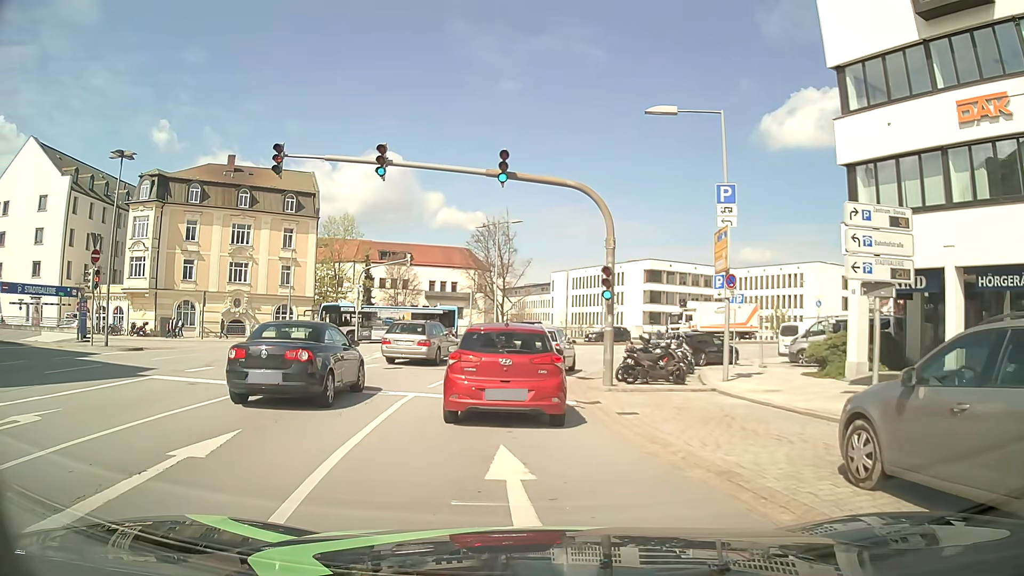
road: primary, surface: asphalt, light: Day
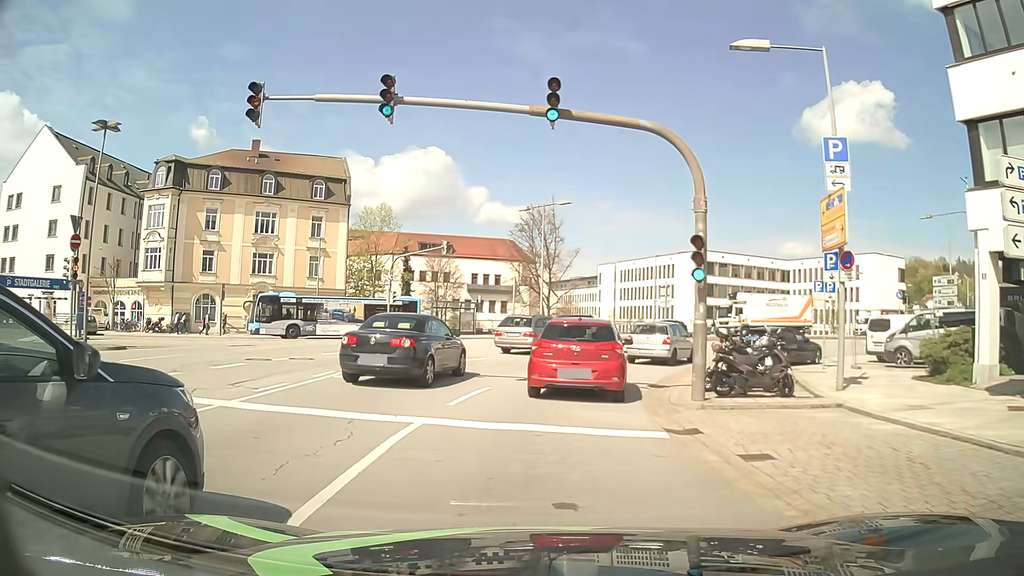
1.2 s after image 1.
(-0.1, +4.8) m; -3°
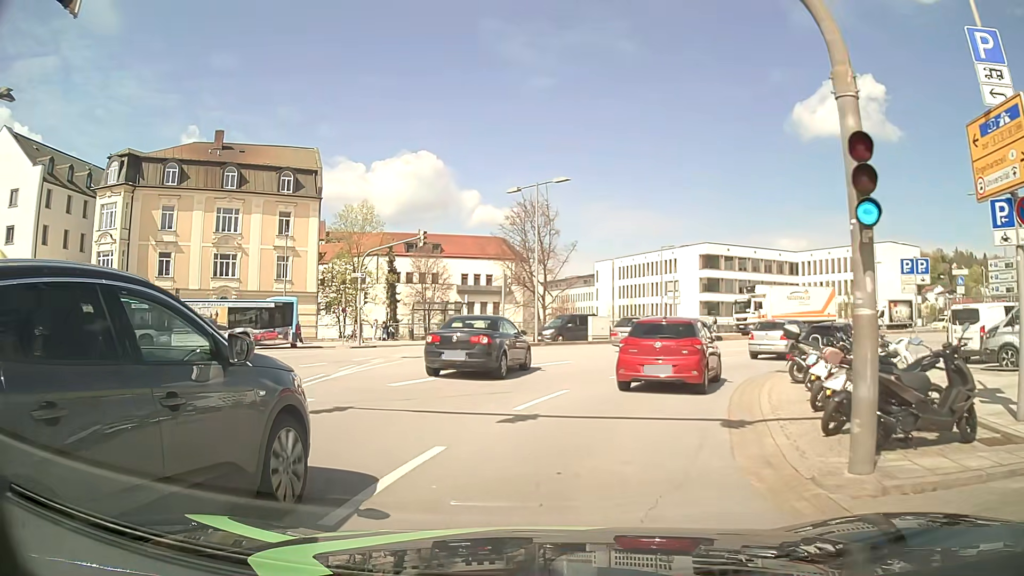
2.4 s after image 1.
(0.0, +6.5) m; 0°
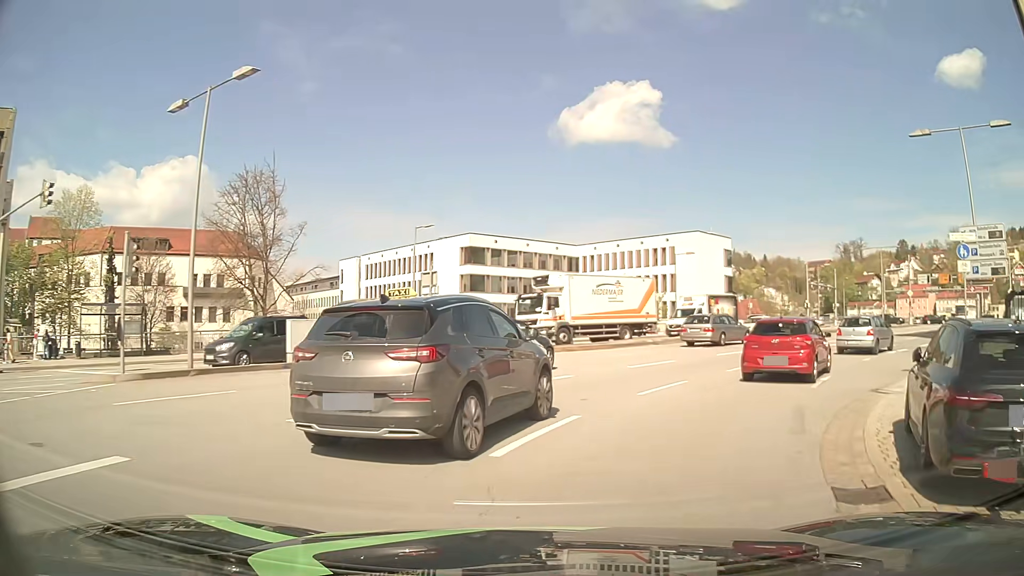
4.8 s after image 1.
(+2.3, +14.9) m; +20°
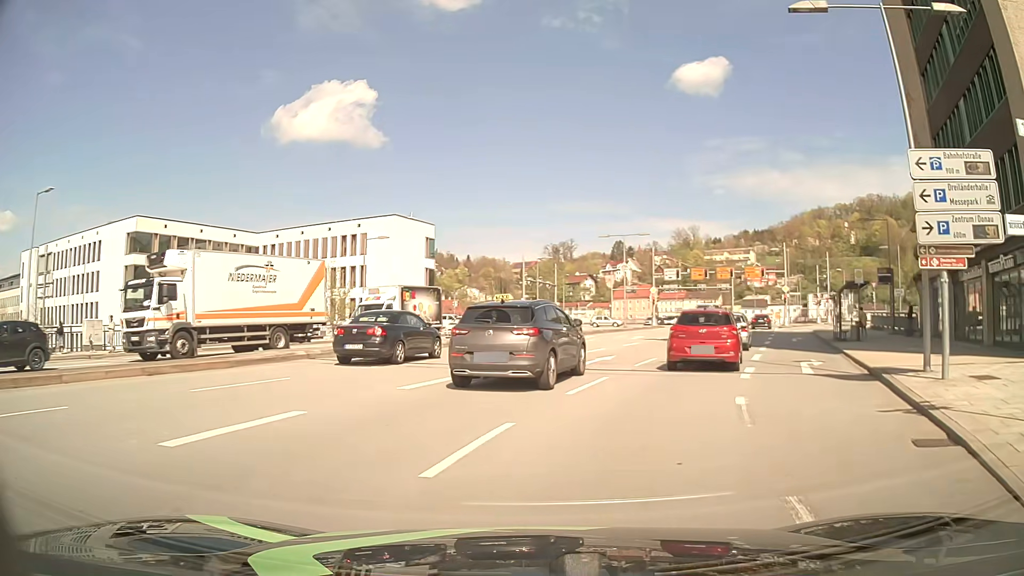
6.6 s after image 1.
(+2.9, +12.2) m; +26°
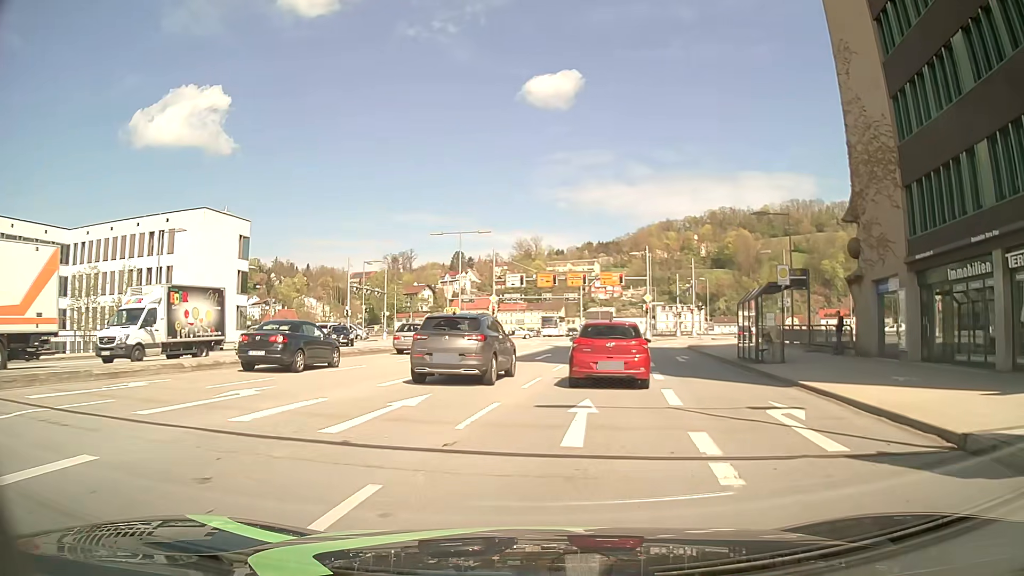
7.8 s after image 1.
(+1.1, +8.8) m; +14°
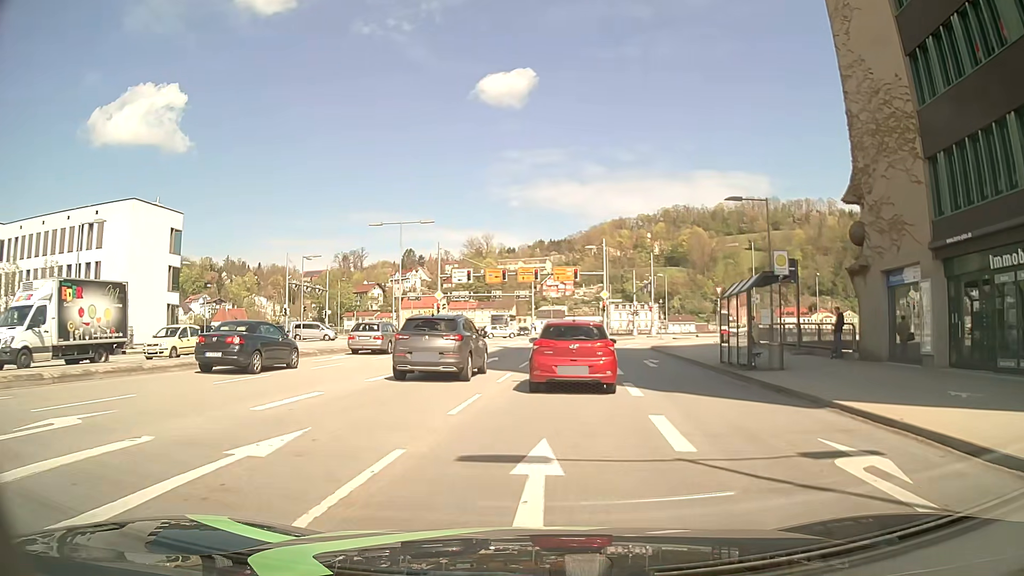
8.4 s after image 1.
(+0.2, +4.3) m; +3°
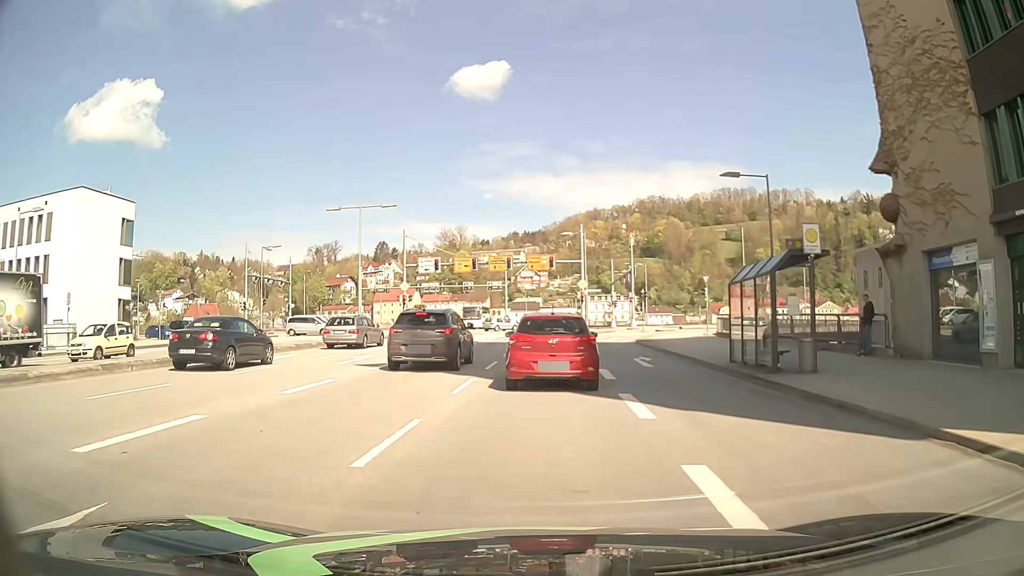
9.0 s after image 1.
(+0.2, +3.9) m; +3°
